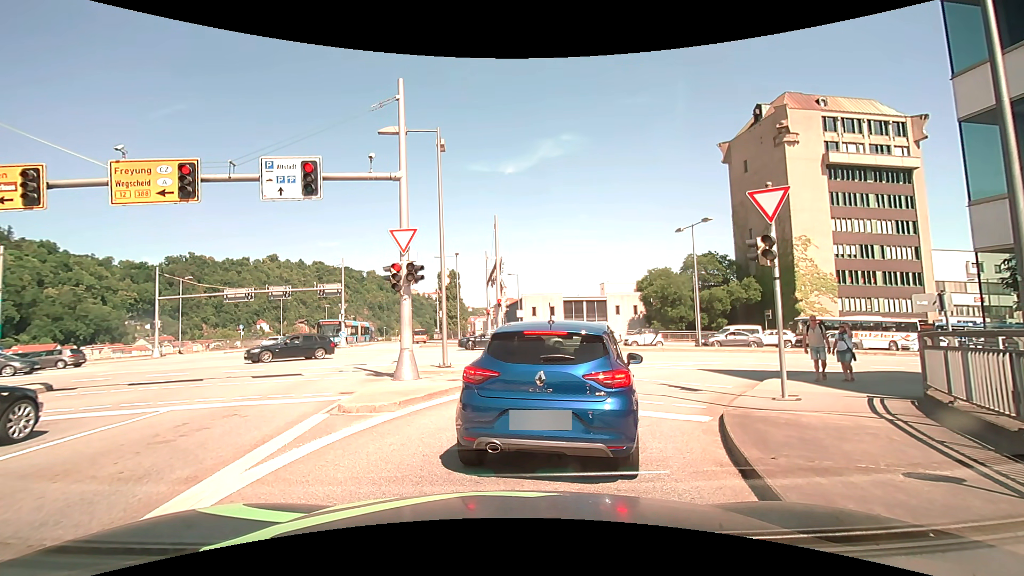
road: primary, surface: asphalt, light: Day
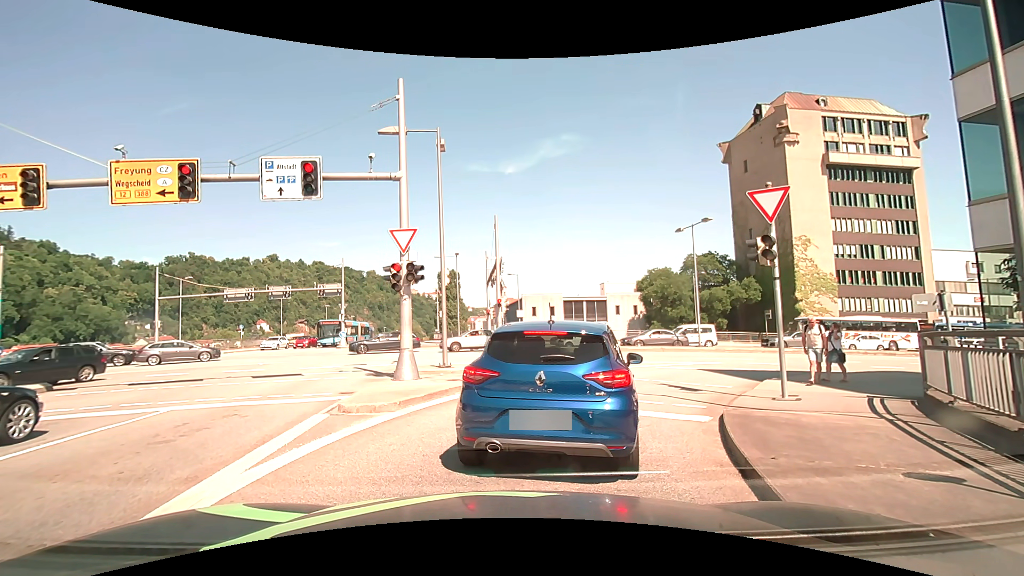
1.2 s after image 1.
(0.0, 0.0) m; 0°
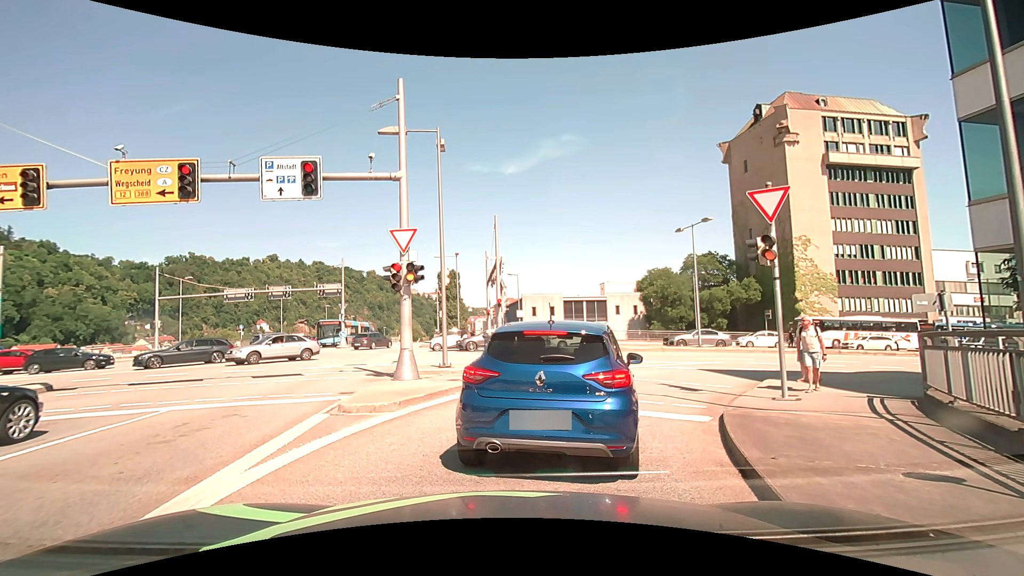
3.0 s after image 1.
(0.0, 0.0) m; 0°
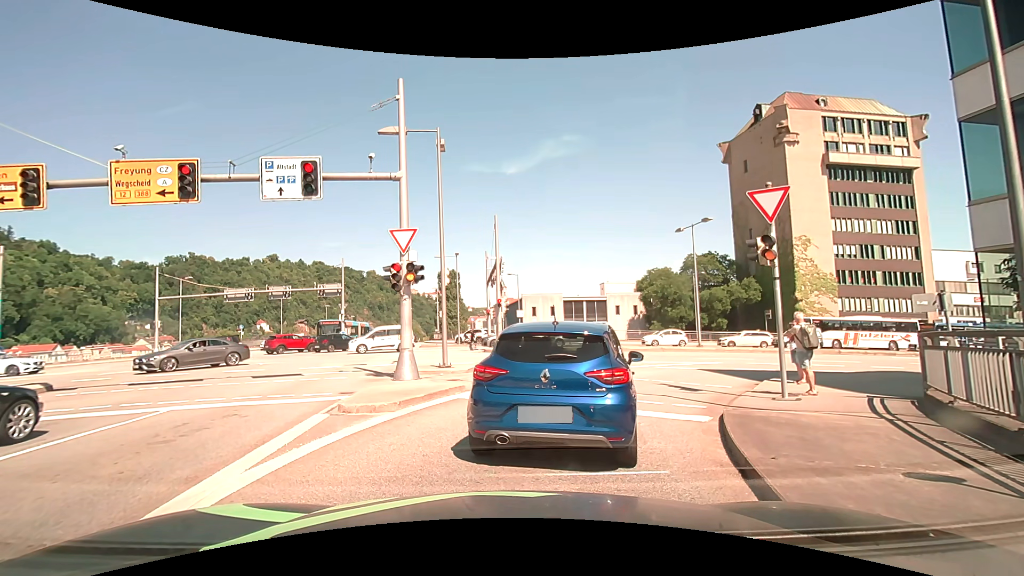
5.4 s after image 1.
(0.0, 0.0) m; 0°
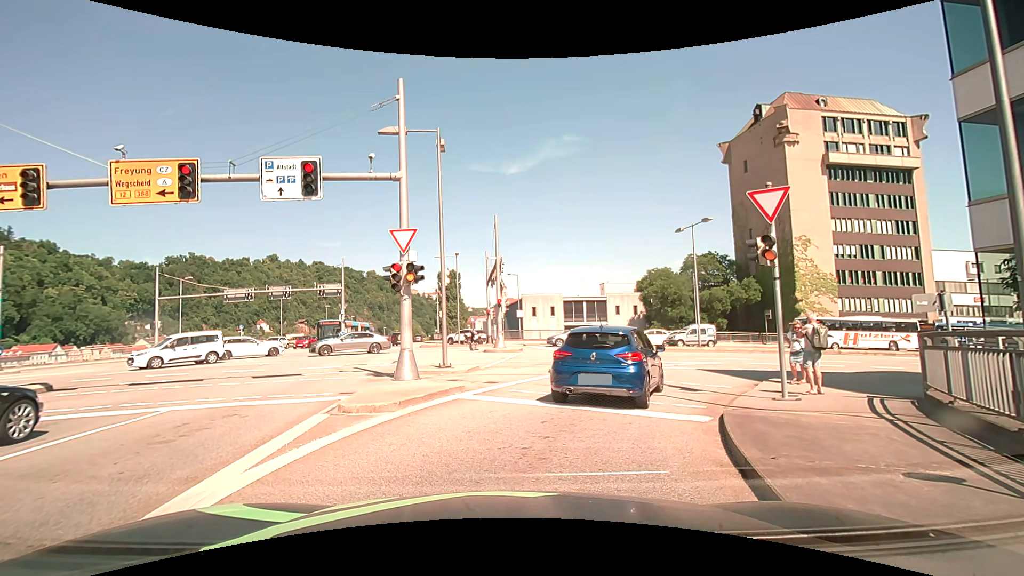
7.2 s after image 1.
(0.0, 0.0) m; 0°
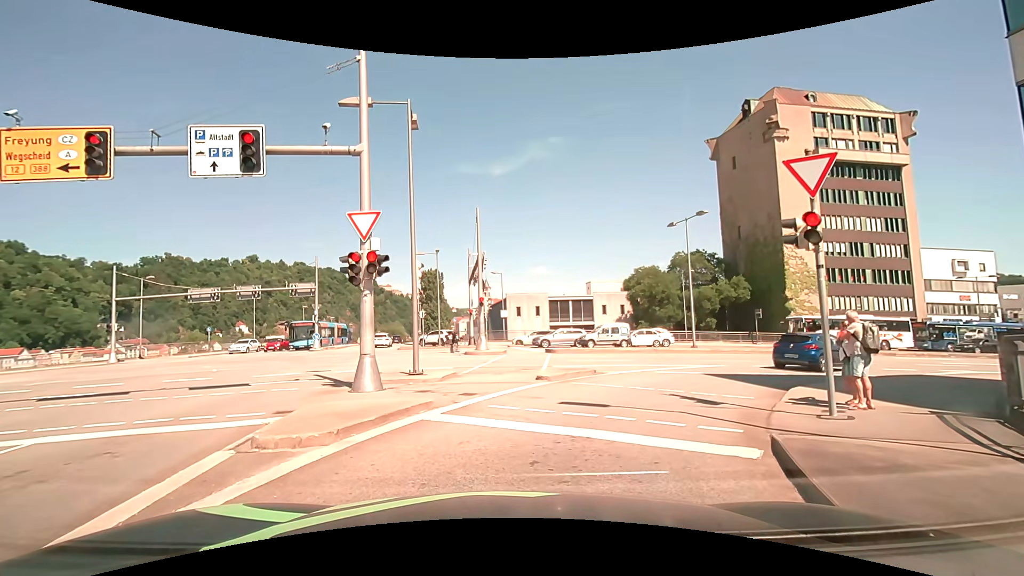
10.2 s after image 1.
(0.0, +2.2) m; 0°
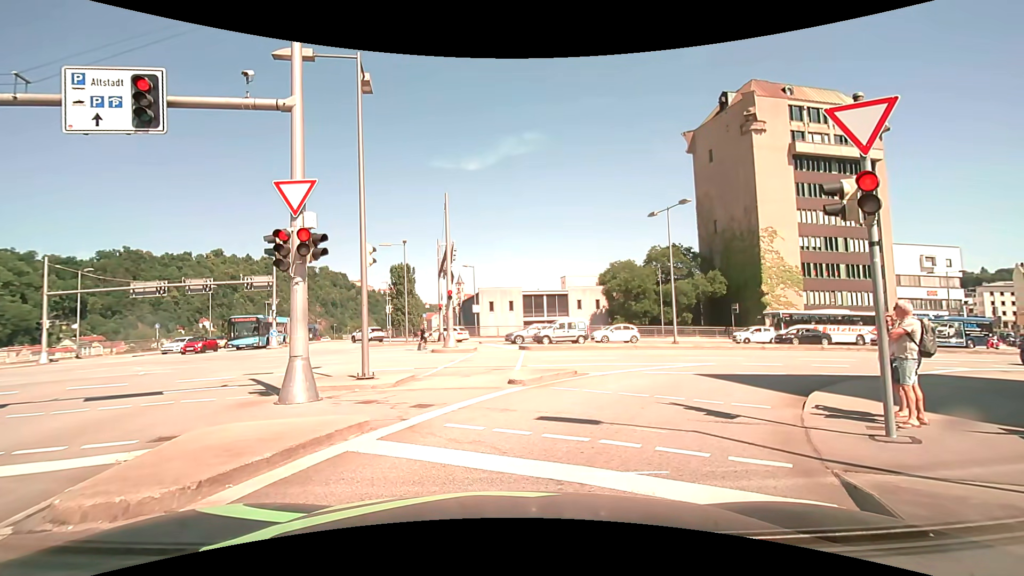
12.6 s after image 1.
(0.0, +2.0) m; 0°
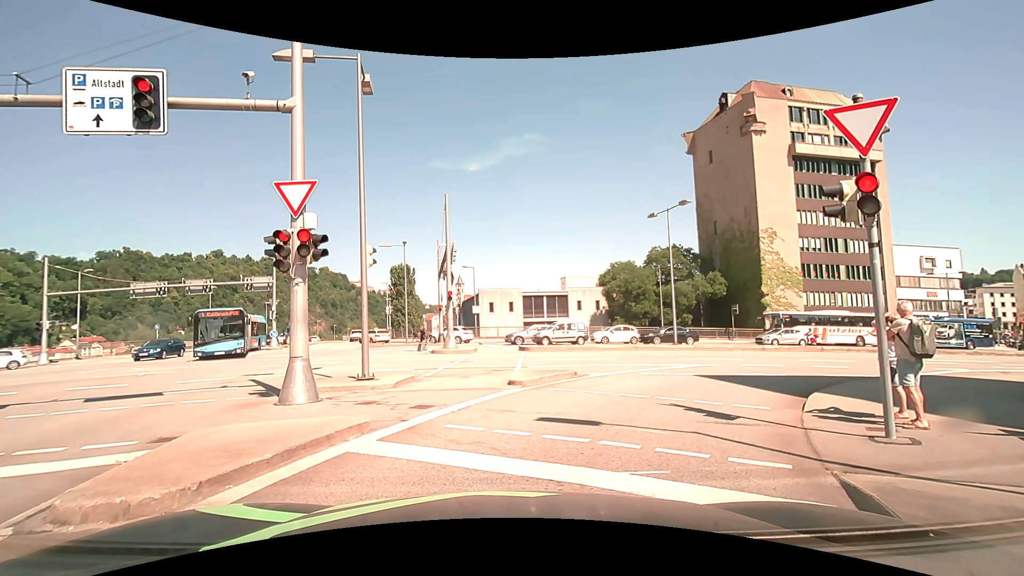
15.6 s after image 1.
(0.0, +0.1) m; 0°
